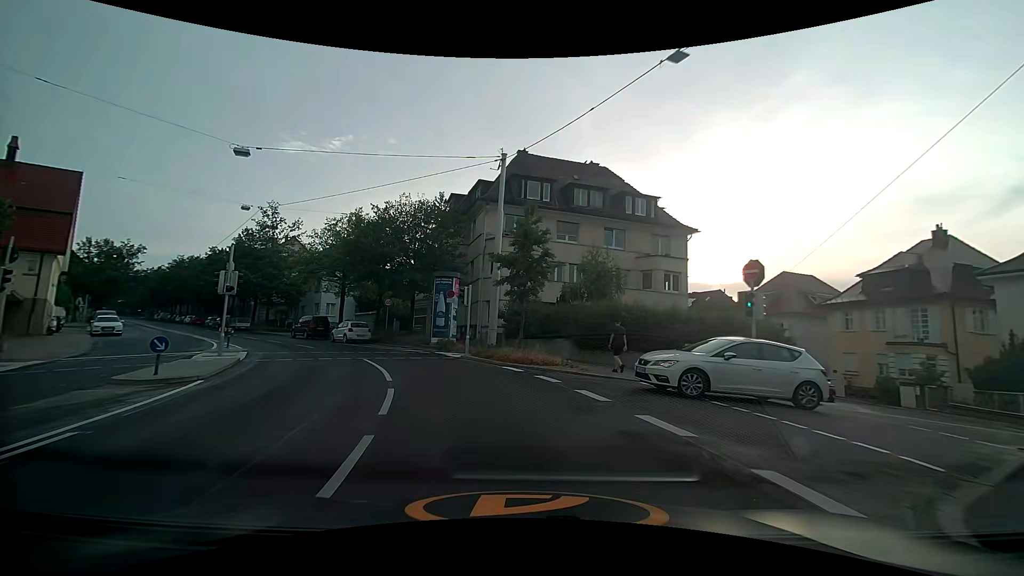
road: secondary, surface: asphalt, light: Day
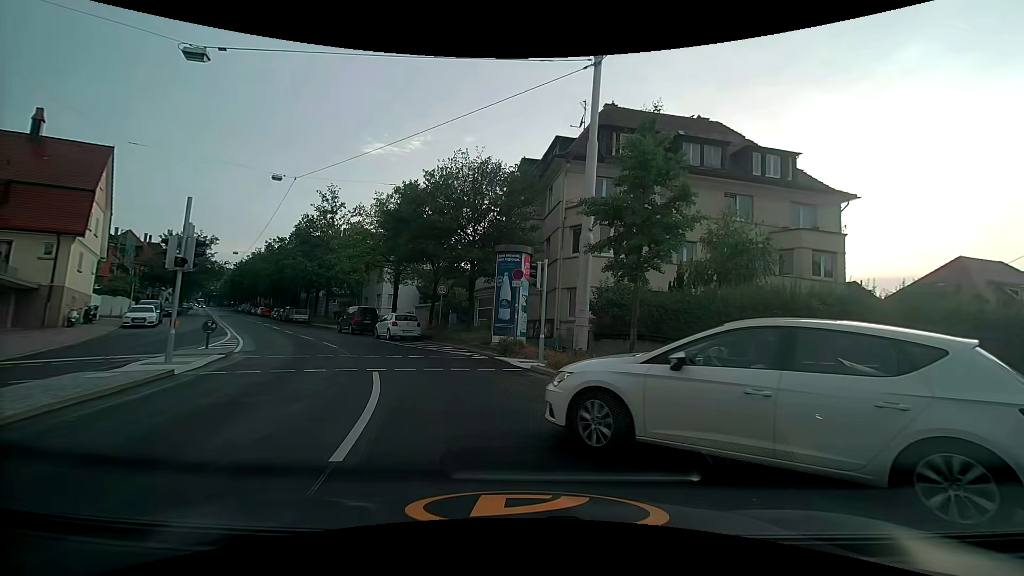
(-0.5, +6.8) m; -9°
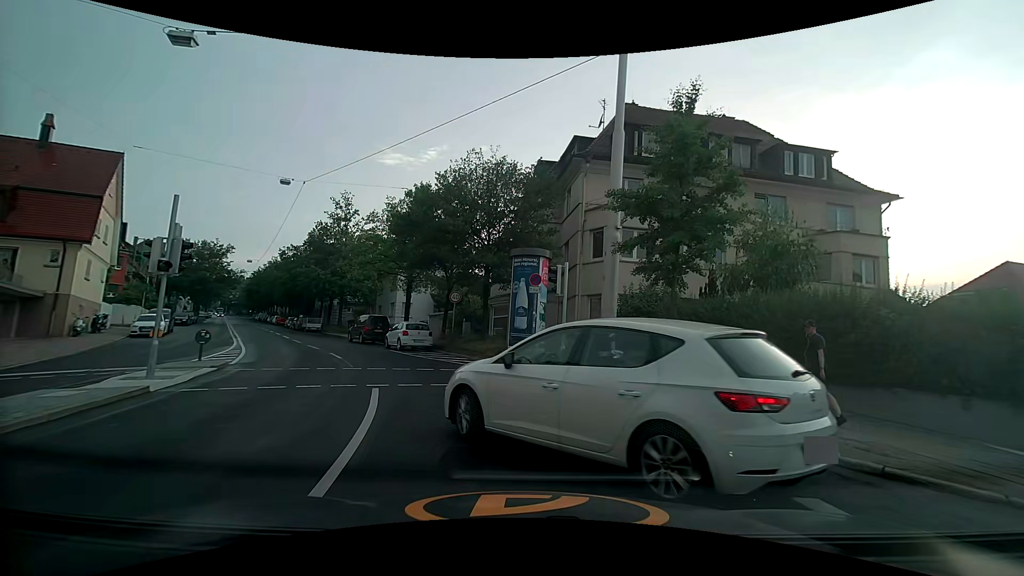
(0.0, +1.3) m; -2°
(-1, +10) (-4, +19) (-9, +28) (-14, +37) (-20, +45) (-25, +54) (-30, +62) (-35, +71) (-41, +79) (-46, +88) m
